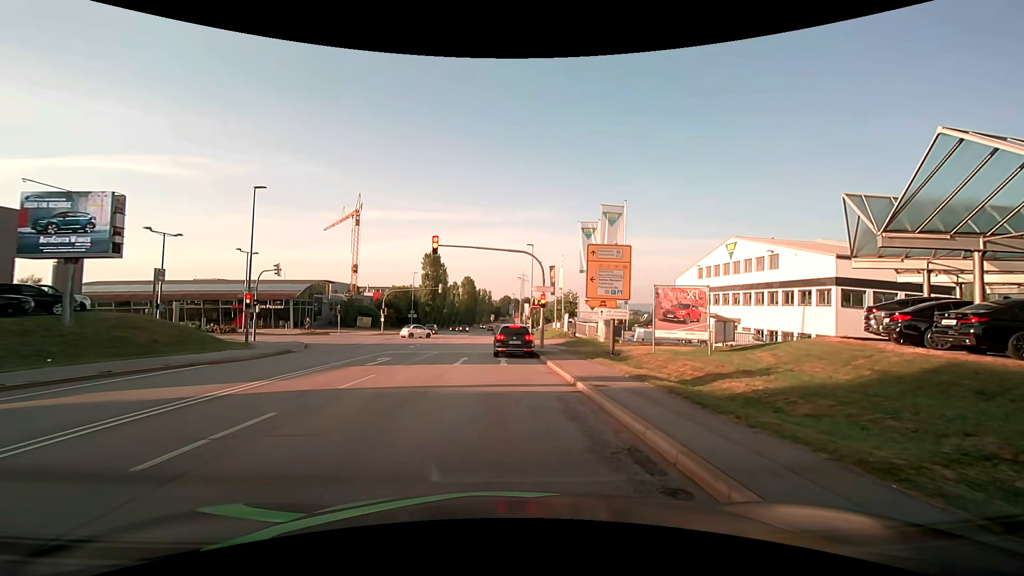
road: secondary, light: Day
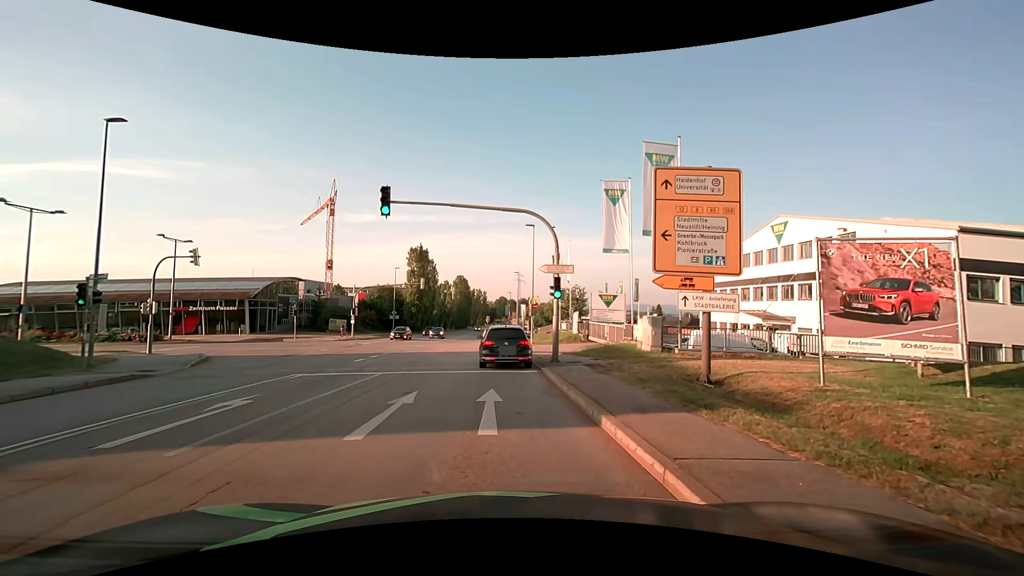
(0.0, +11.1) m; 0°
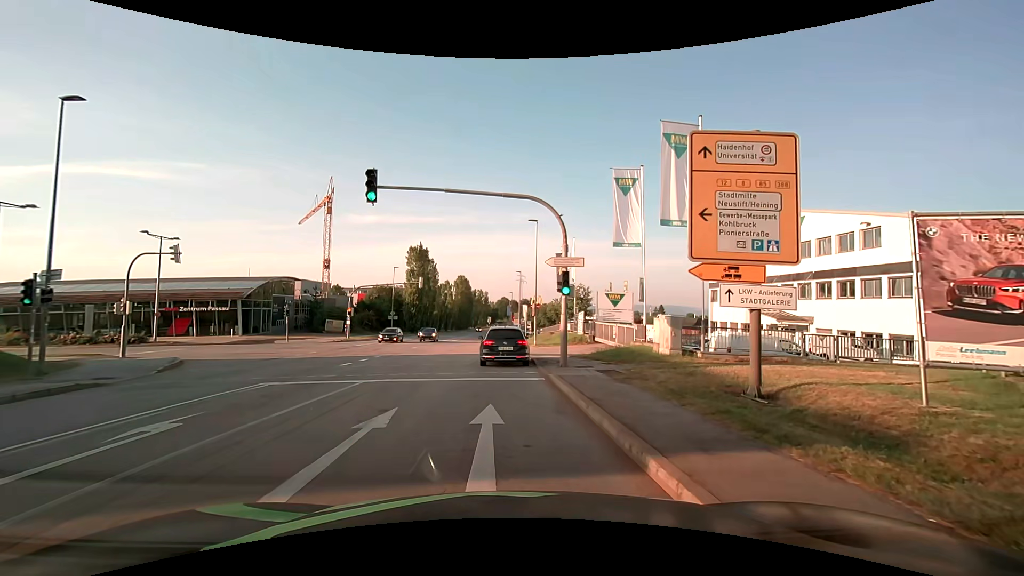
(0.0, +2.2) m; 0°
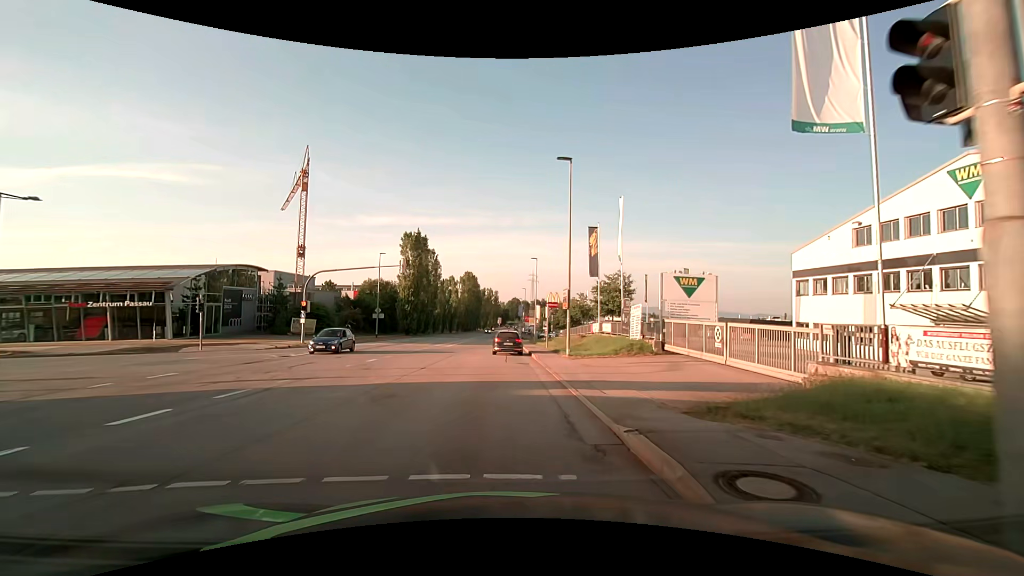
(-0.2, +15.4) m; -1°
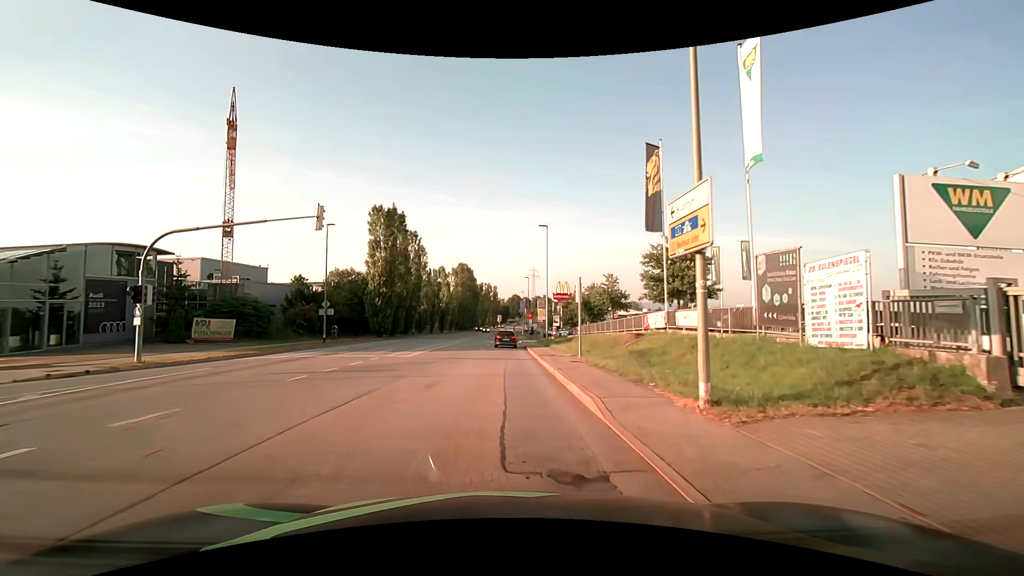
(+0.1, +17.7) m; 0°
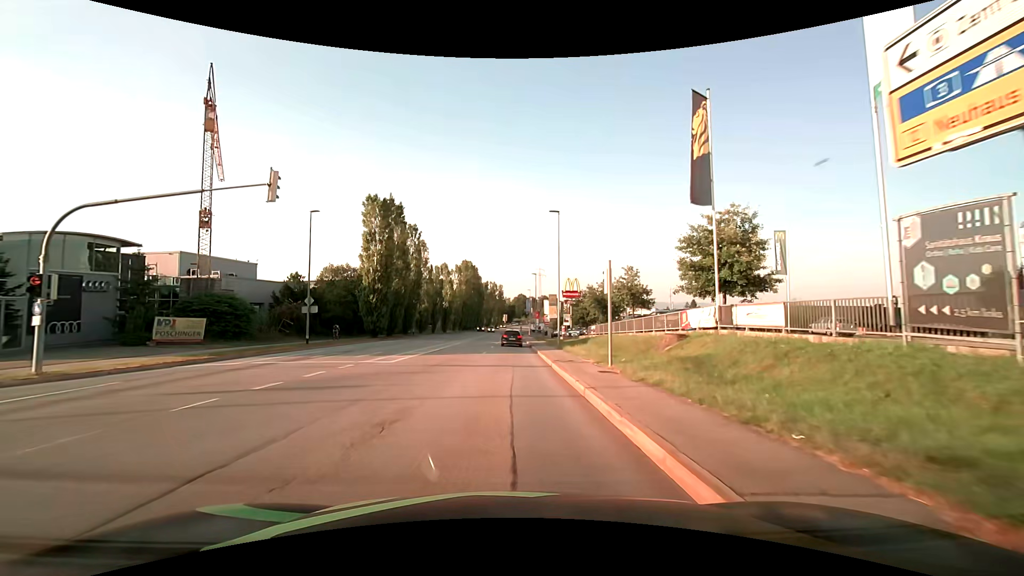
(0.0, +5.1) m; -1°
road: tertiary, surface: asphalt
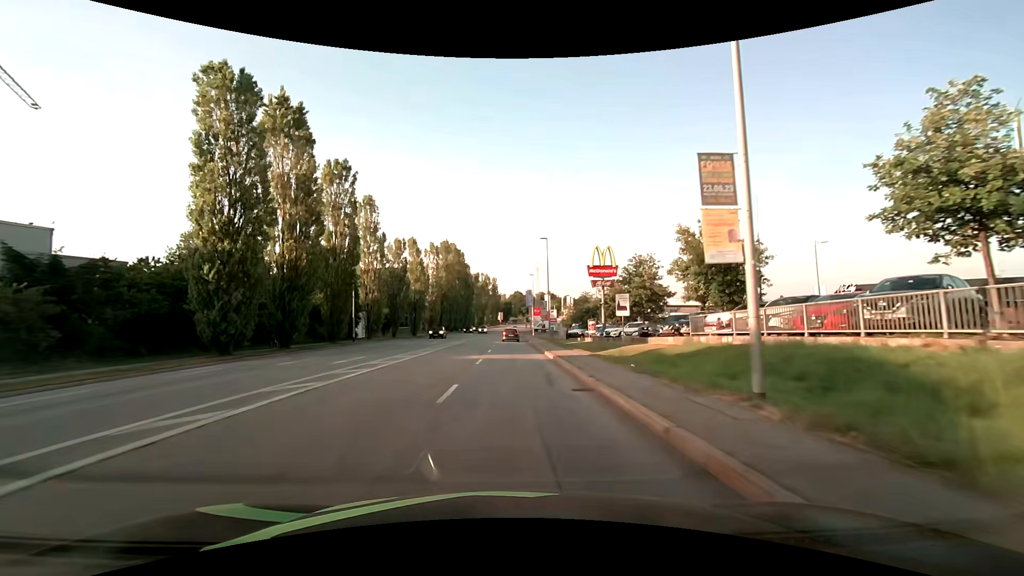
(0.0, +29.8) m; 0°
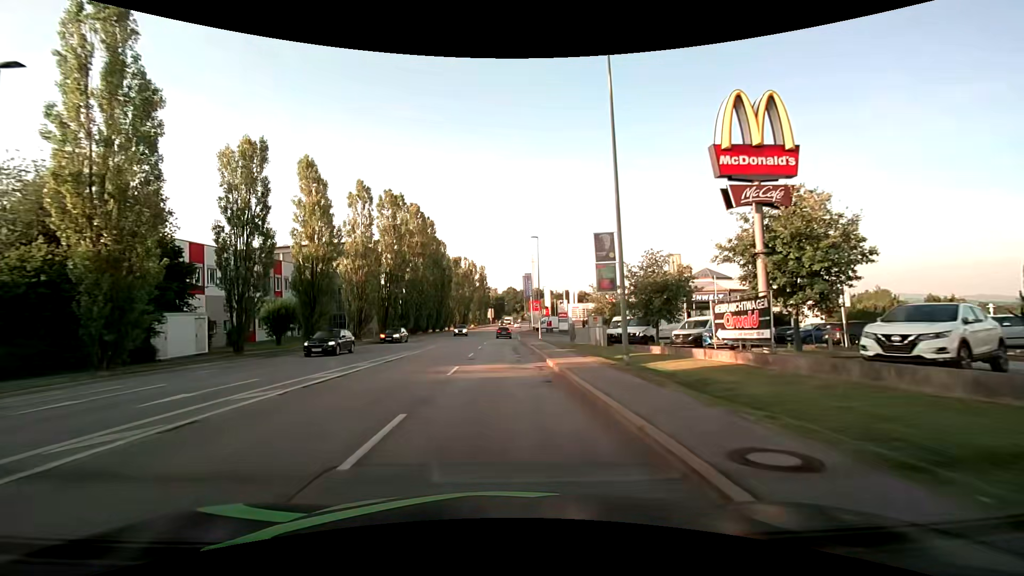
(+0.7, +34.3) m; +1°
(0, +10) (0, +20) (0, +30) (0, +40) (0, +50) (0, +60) (0, +70) (0, +80) (0, +90) (0, +100) m
